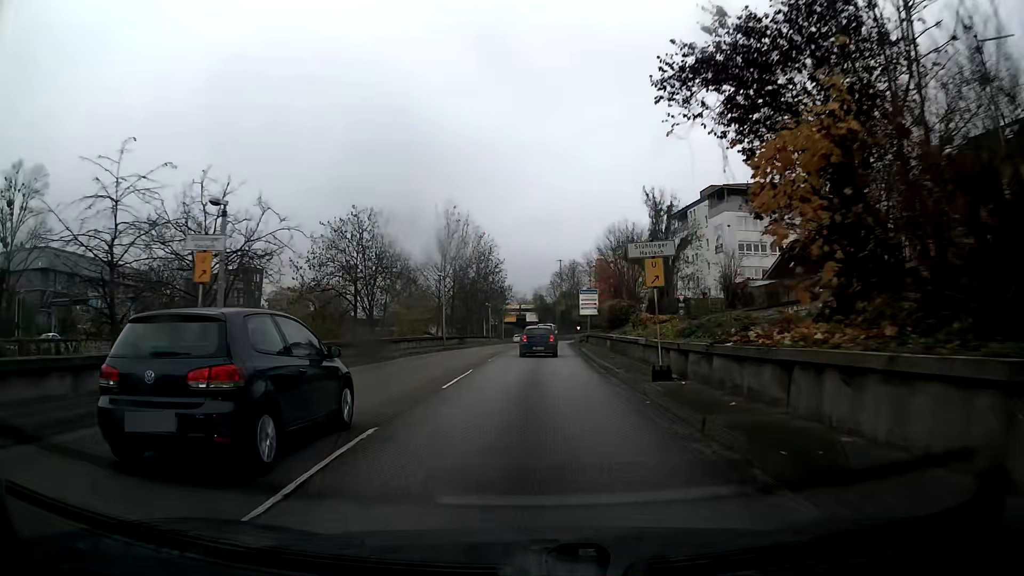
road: trunk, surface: asphalt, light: Day
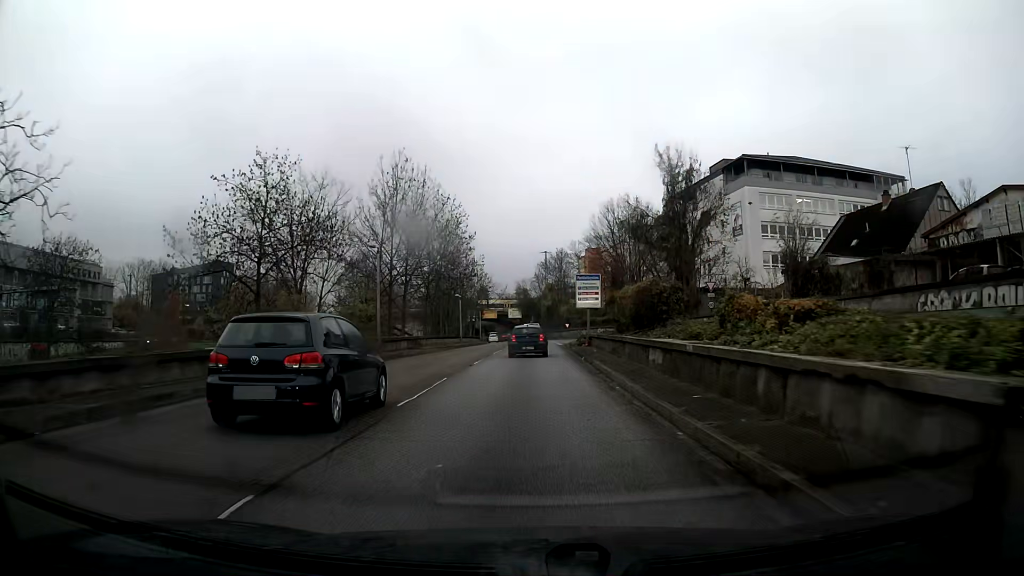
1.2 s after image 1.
(+0.2, +15.7) m; +1°
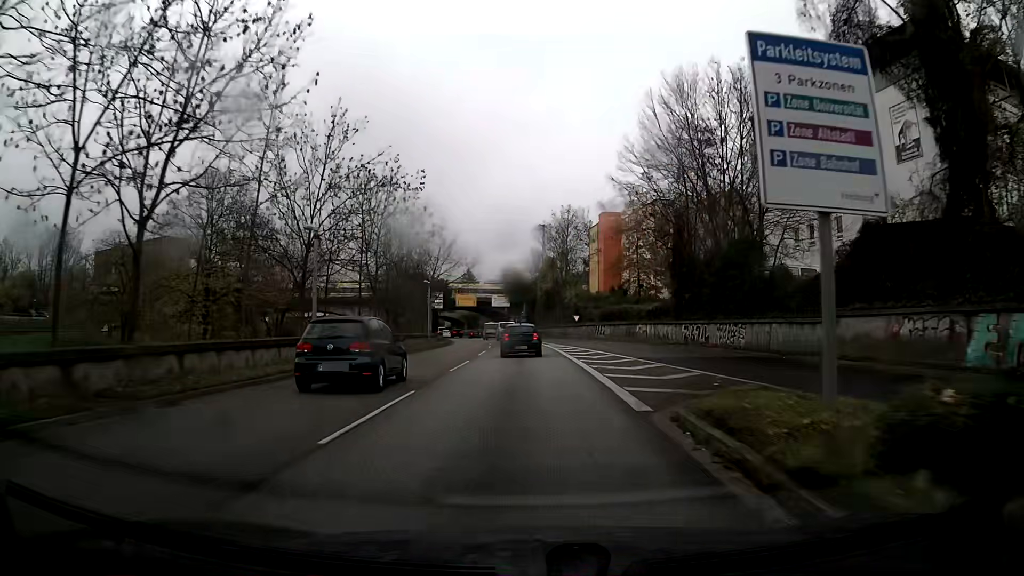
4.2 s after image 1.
(+0.3, +39.5) m; 0°
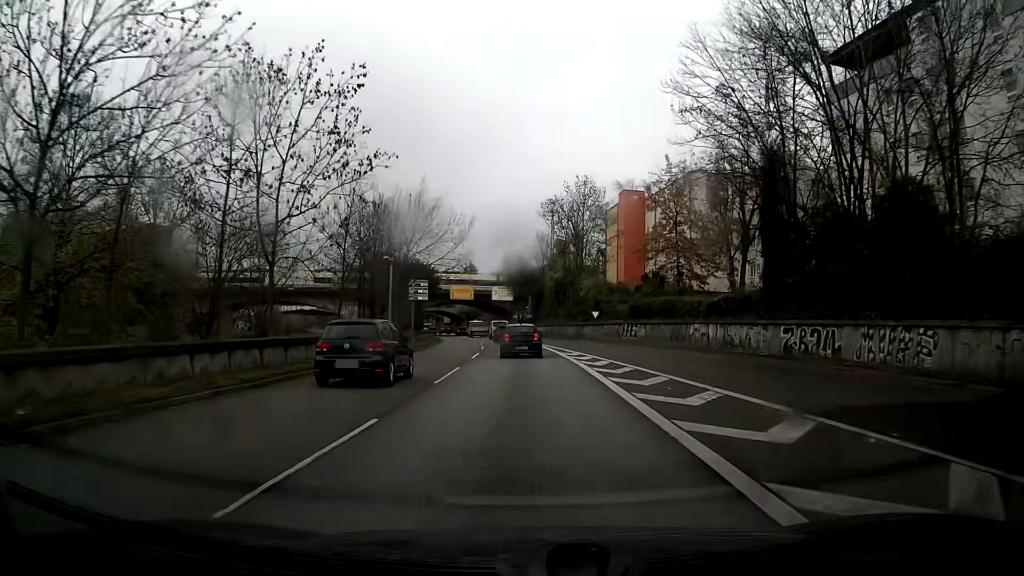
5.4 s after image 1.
(0.0, +15.9) m; -1°
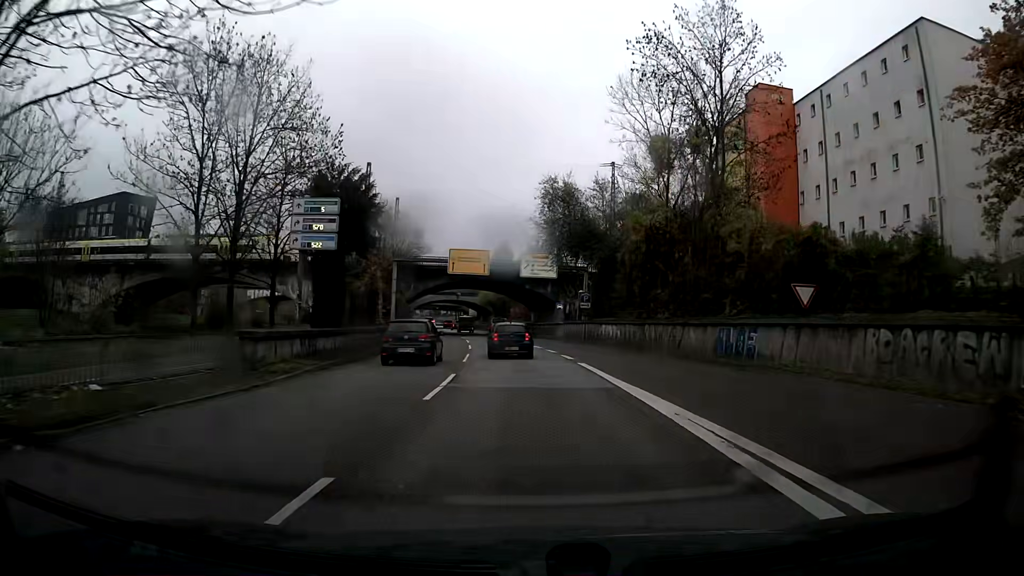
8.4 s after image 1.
(-1.2, +40.0) m; -3°
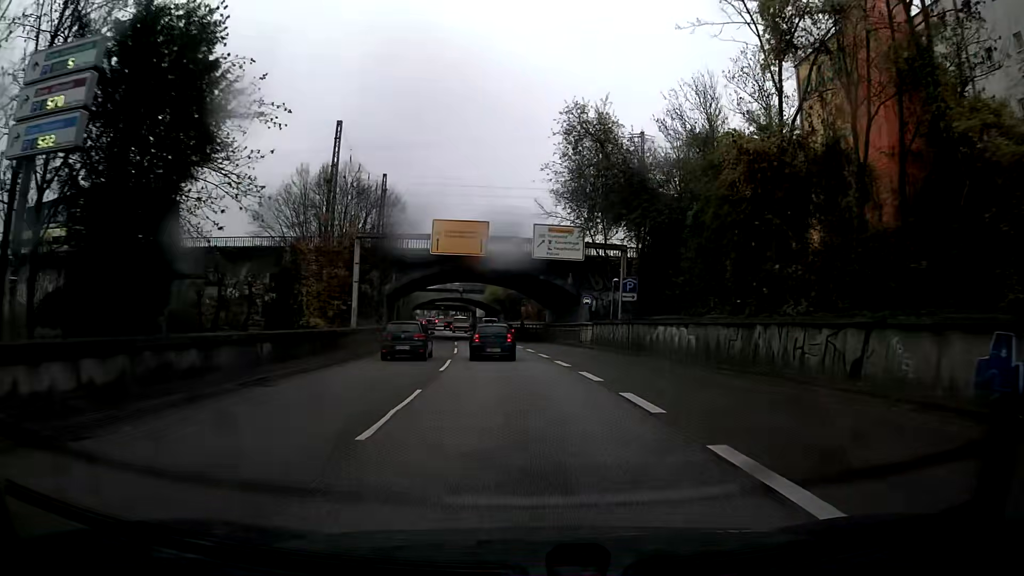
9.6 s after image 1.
(-0.1, +16.0) m; -1°
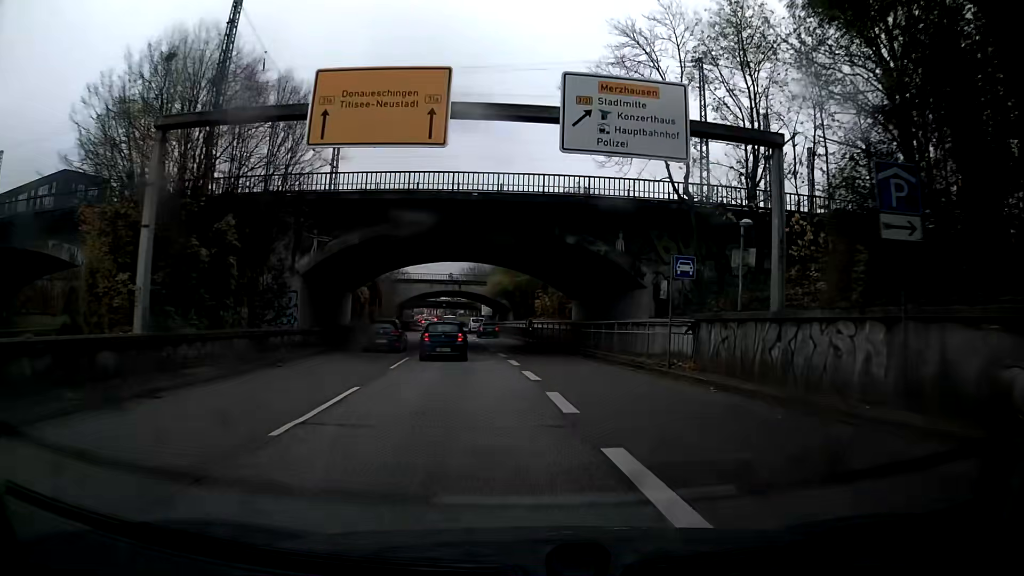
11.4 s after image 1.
(-0.2, +24.1) m; -1°
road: trunk_link
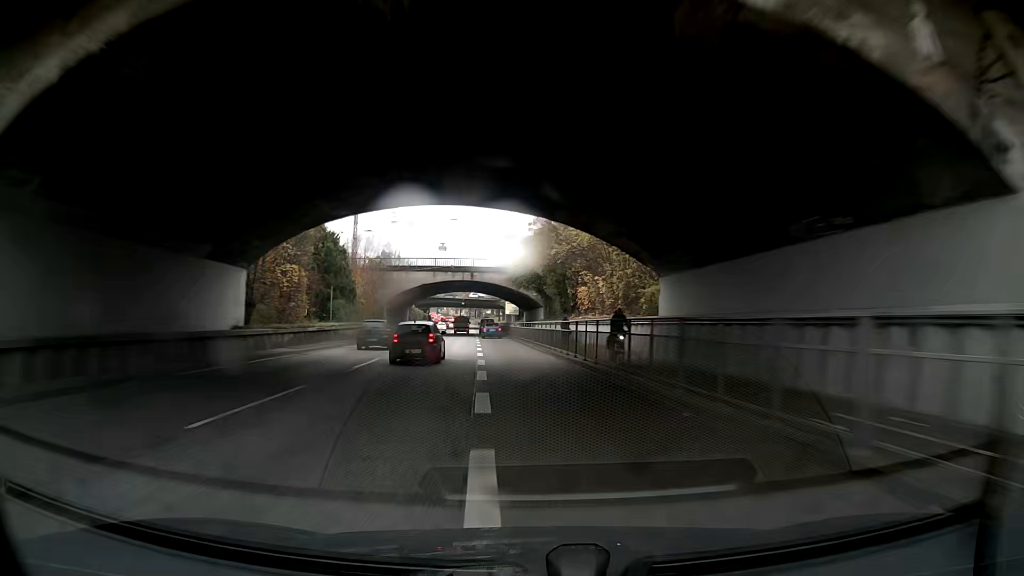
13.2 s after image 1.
(-0.5, +24.2) m; -2°
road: trunk
